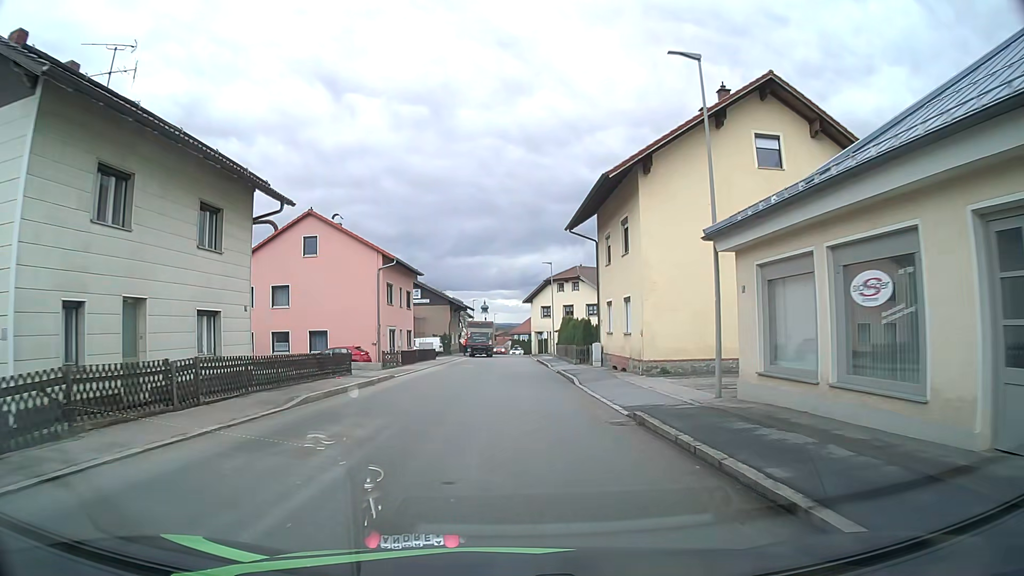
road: tertiary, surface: asphalt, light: Day
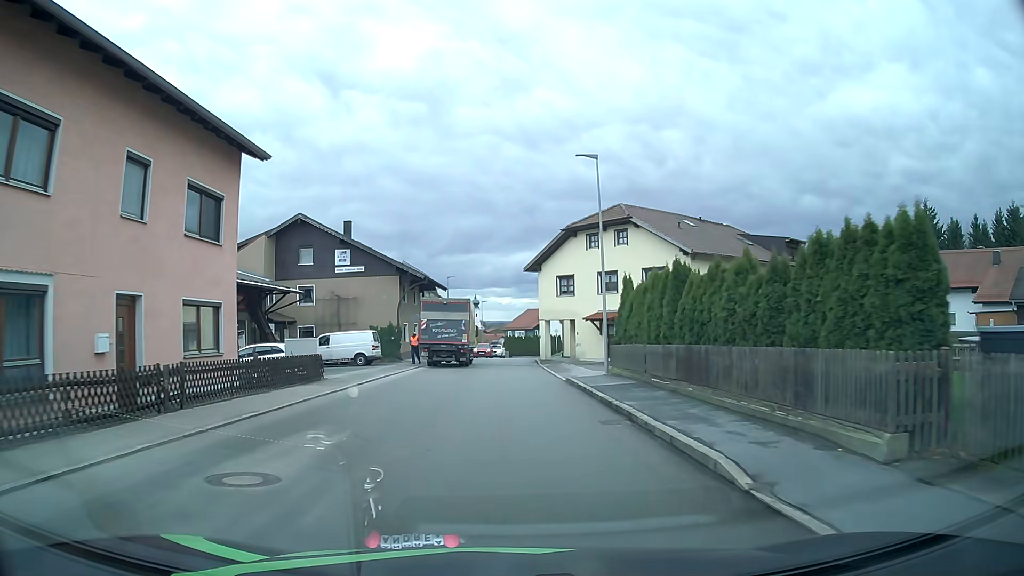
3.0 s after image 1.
(0.0, +32.0) m; +1°
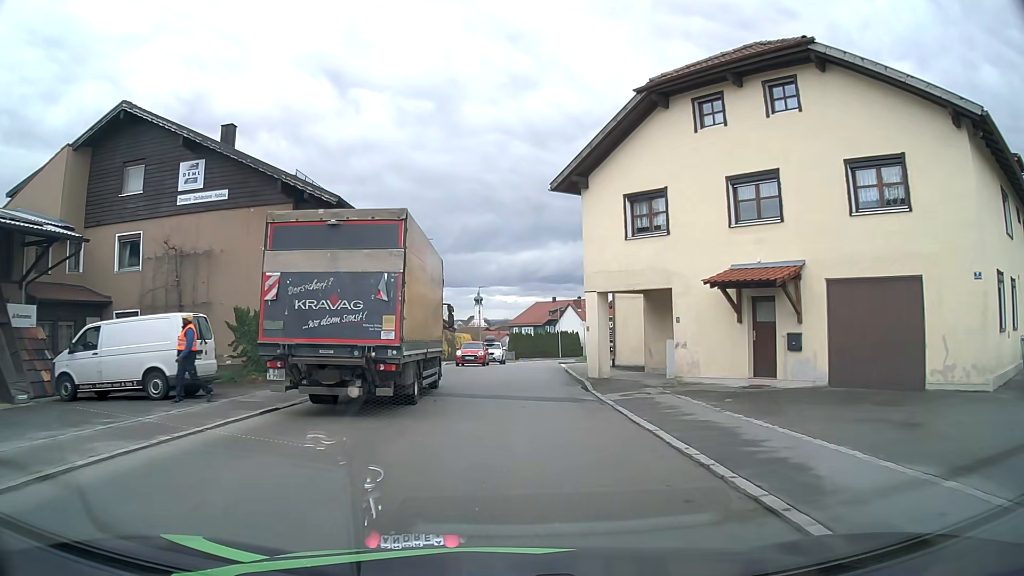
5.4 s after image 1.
(-0.2, +23.5) m; 0°
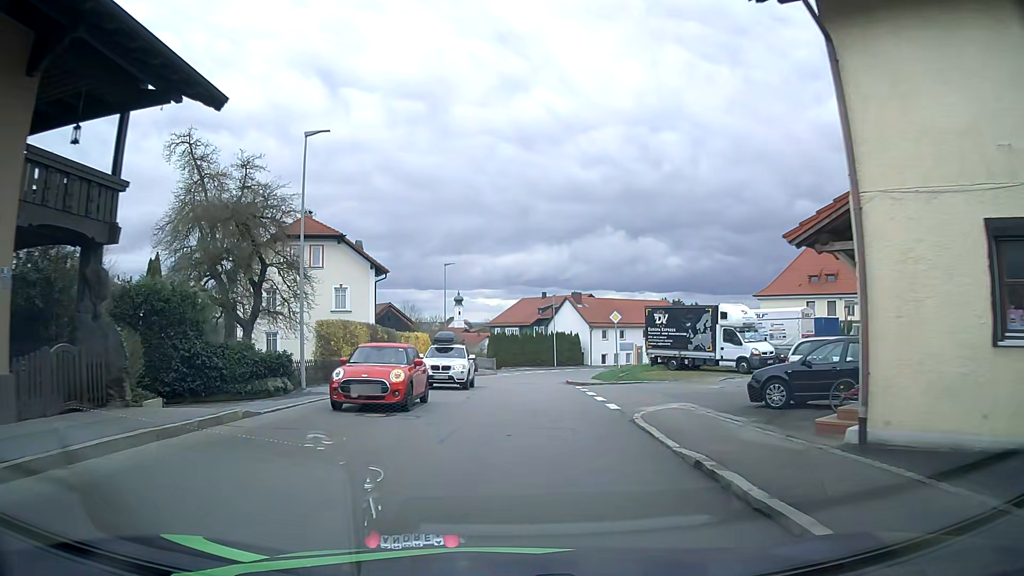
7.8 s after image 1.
(-0.1, +22.8) m; +2°
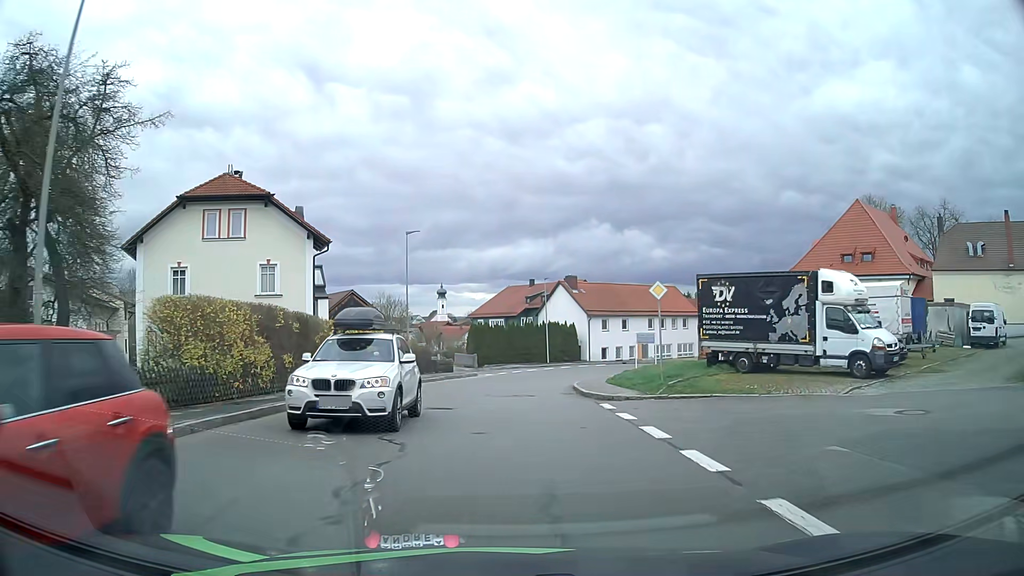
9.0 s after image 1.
(0.0, +11.7) m; 0°
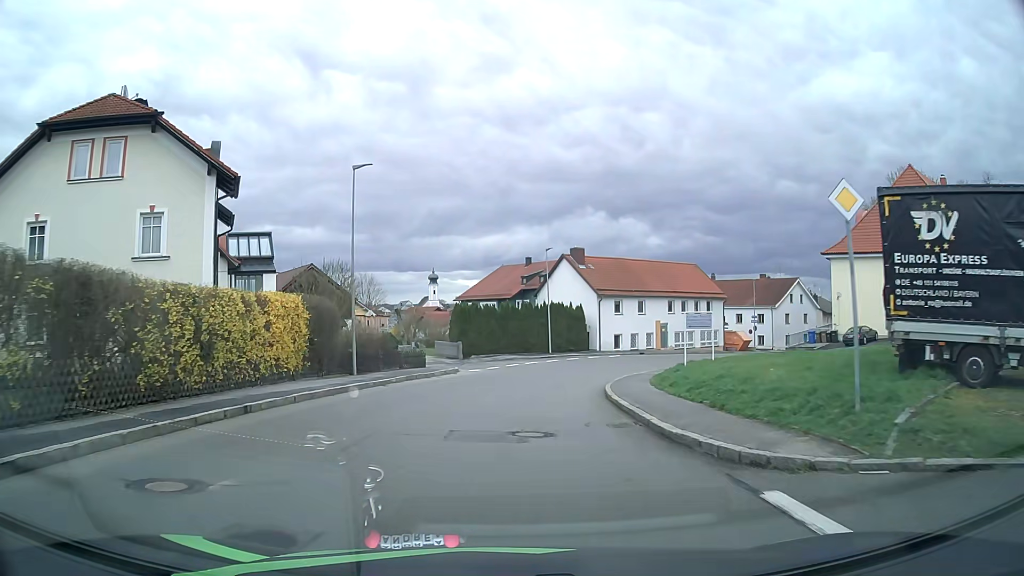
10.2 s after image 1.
(+0.1, +11.8) m; +1°
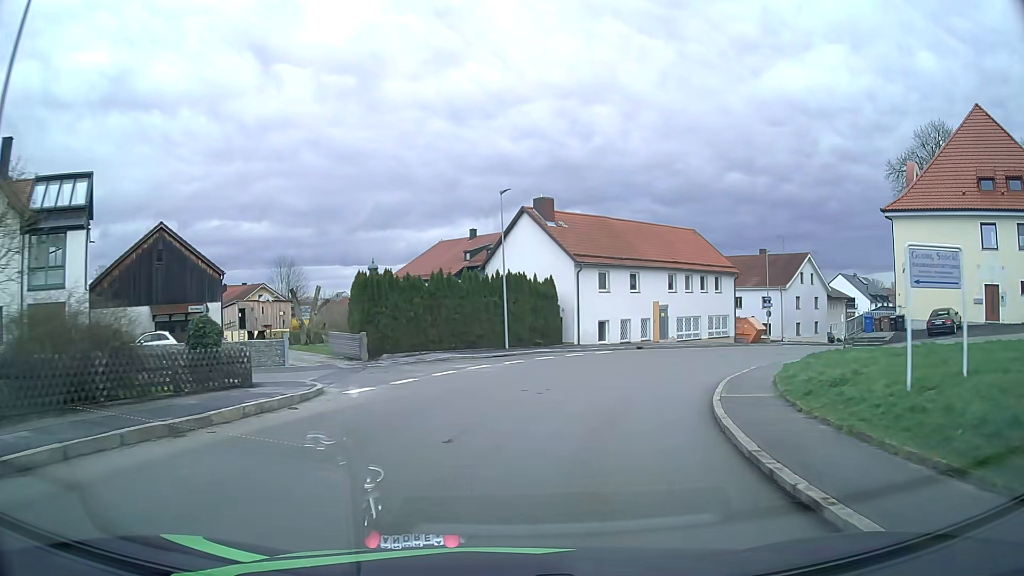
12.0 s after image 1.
(+0.5, +17.8) m; +5°
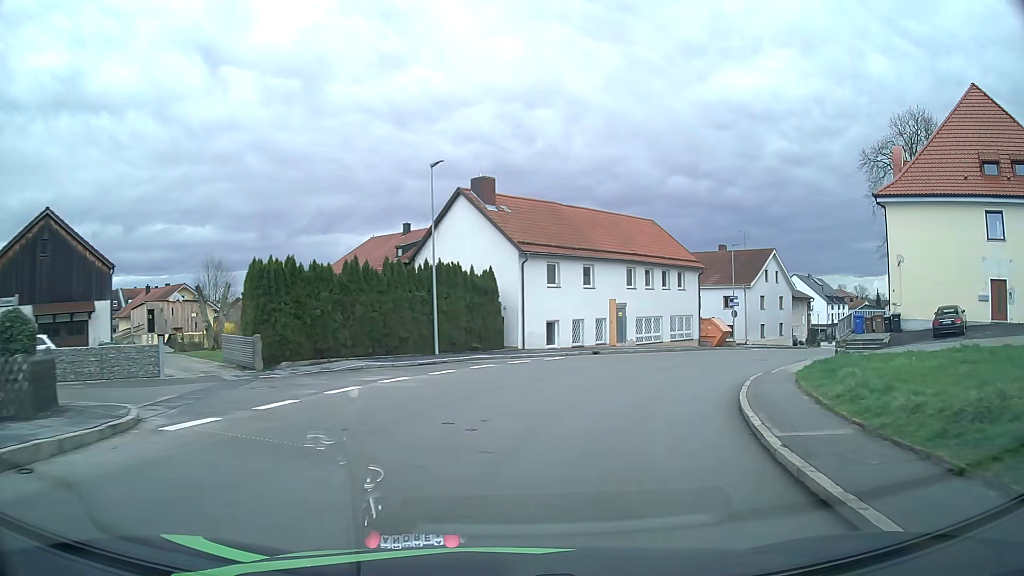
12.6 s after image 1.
(+0.2, +6.0) m; +5°
(+1, +10) (+4, +20) (+8, +28) (+14, +36) (+20, +44) (+27, +52) (+32, +60) (+38, +68) (+44, +77) (+49, +85) m
